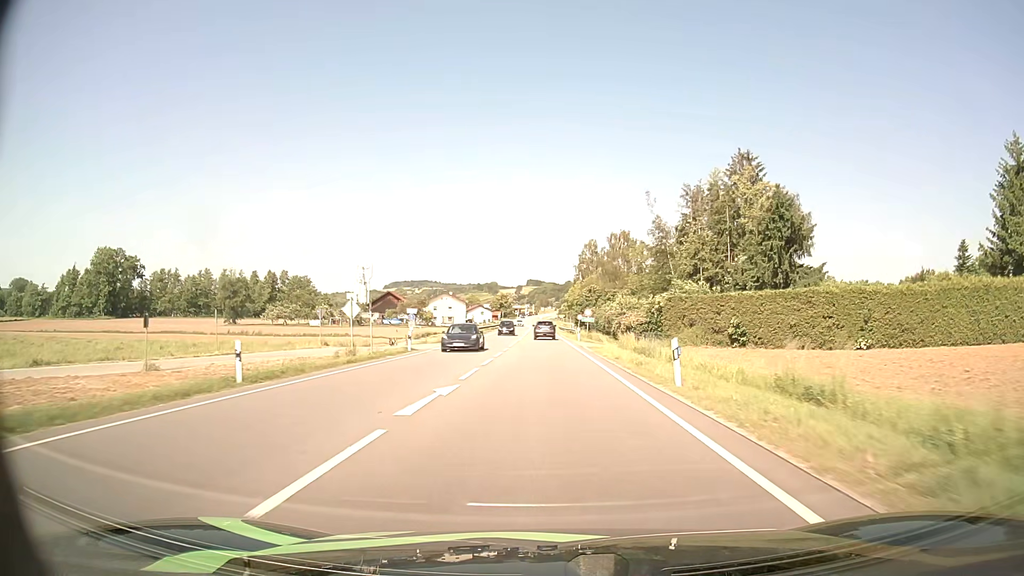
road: primary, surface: asphalt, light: Day
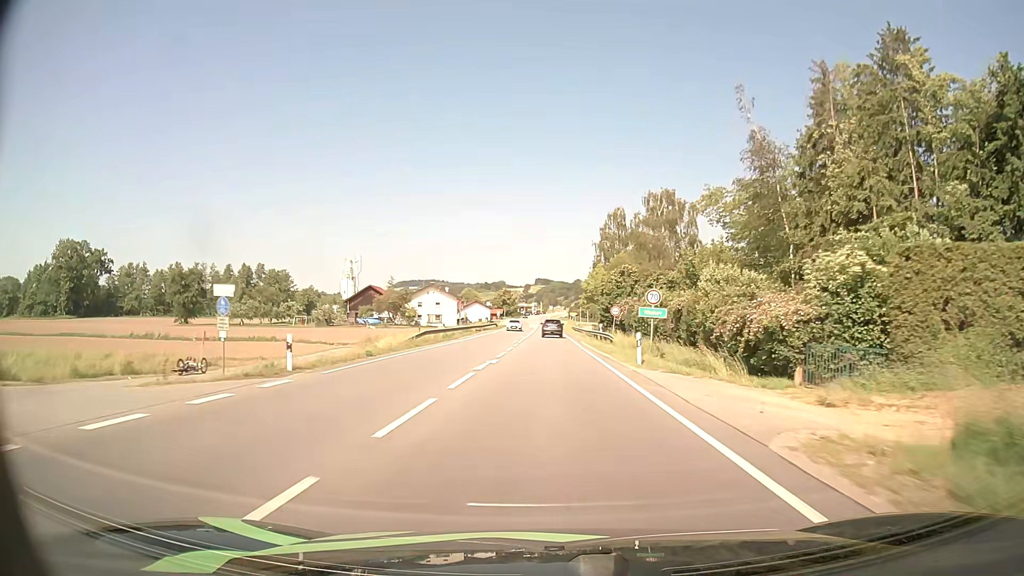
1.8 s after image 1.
(-0.1, +32.7) m; -1°
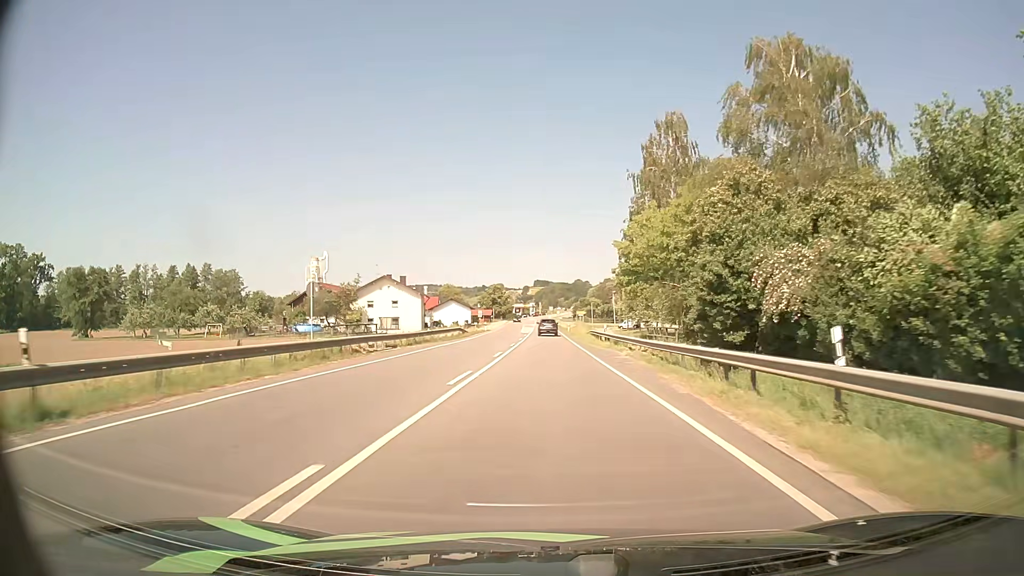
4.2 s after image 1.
(0.0, +41.5) m; 0°
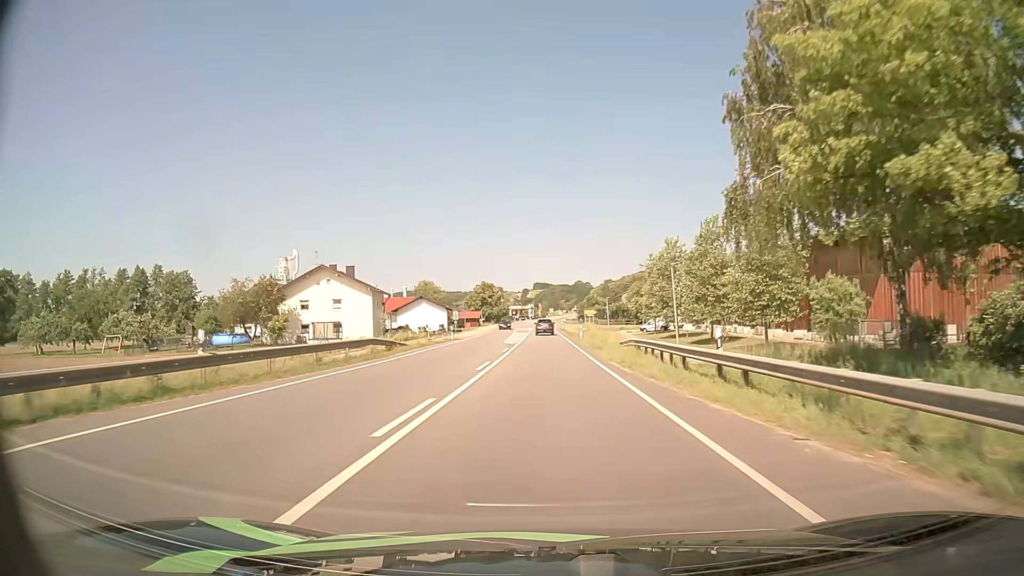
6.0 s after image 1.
(+0.1, +29.9) m; 0°
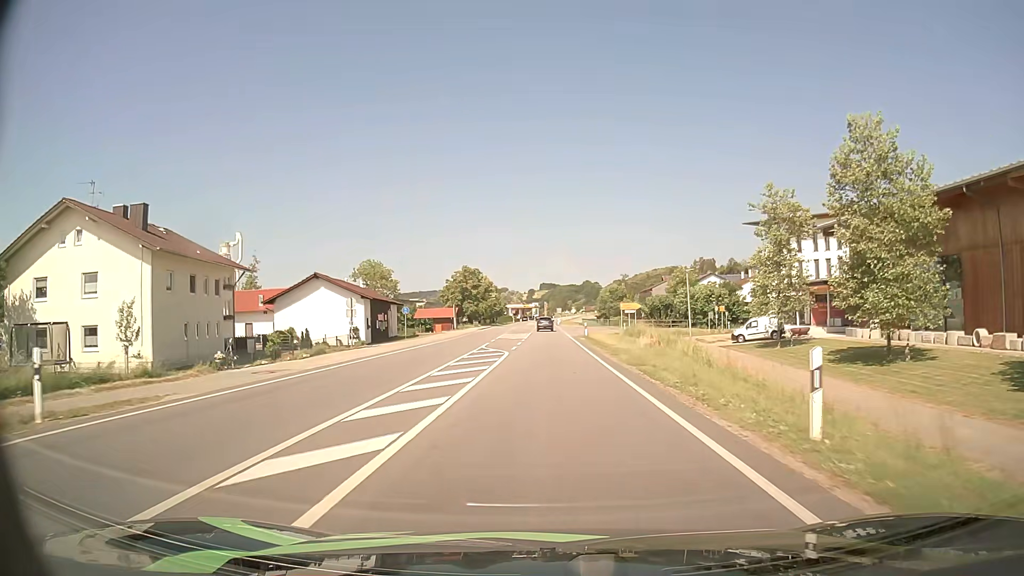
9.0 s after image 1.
(-0.4, +46.1) m; -1°
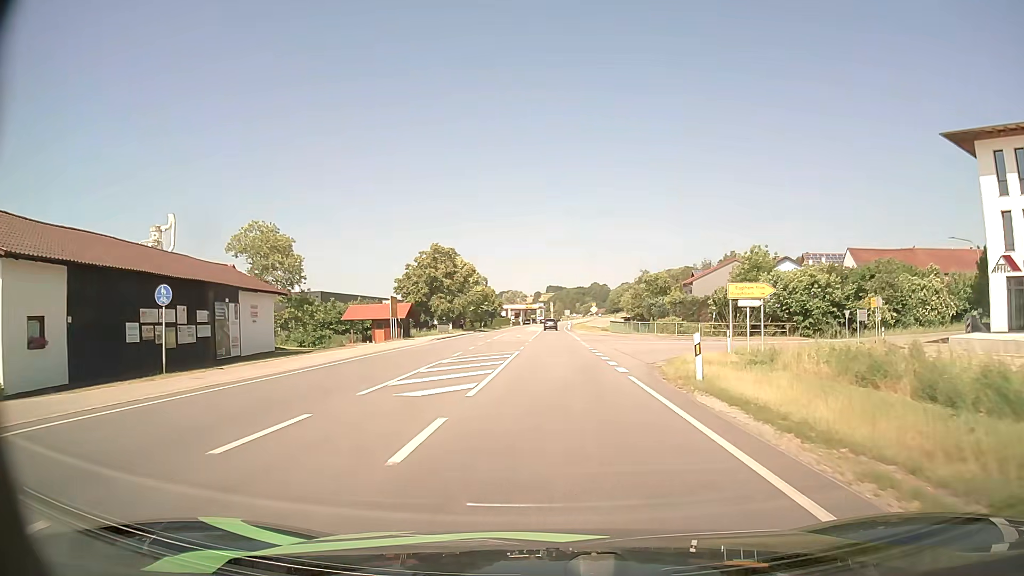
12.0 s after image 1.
(0.0, +36.6) m; 0°
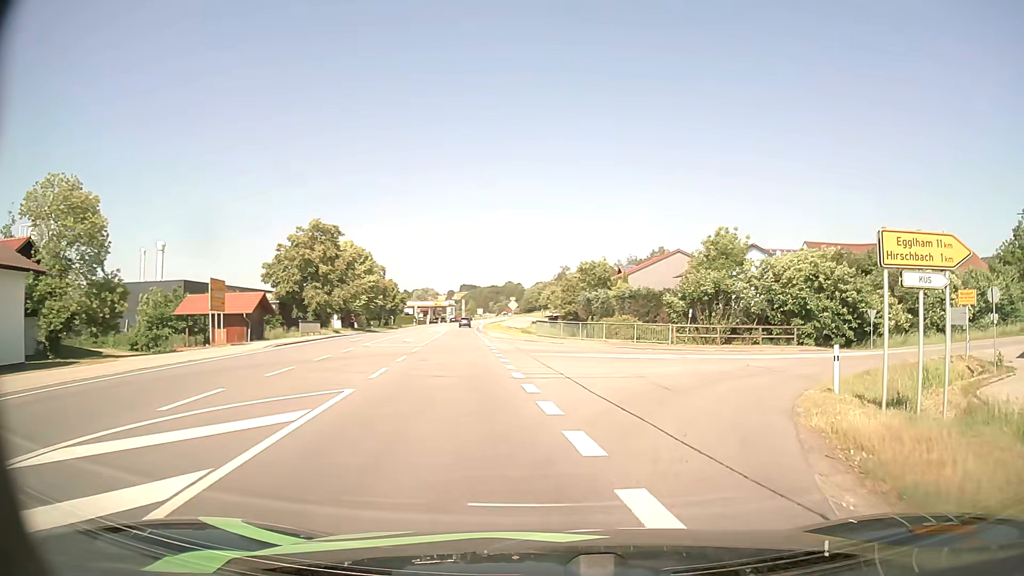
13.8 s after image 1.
(+0.5, +17.1) m; +7°
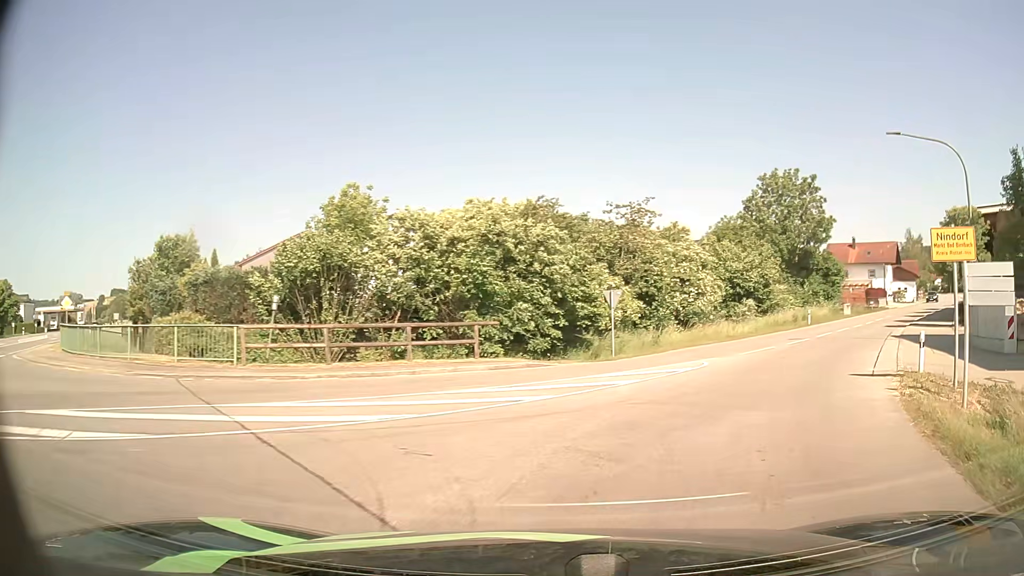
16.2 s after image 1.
(+4.6, +17.6) m; +31°
(+2, +10) (+6, +19) (+12, +27) (+18, +35) (+24, +43) (+30, +51) (+36, +59) (+43, +66) (+49, +74) (+55, +82) m
